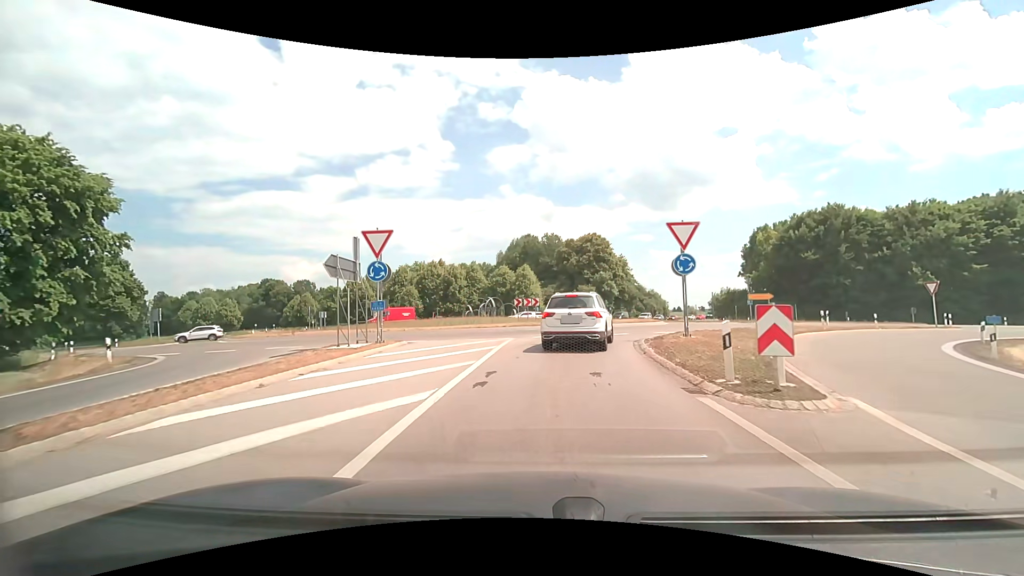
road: motorway_link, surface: asphalt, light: Day
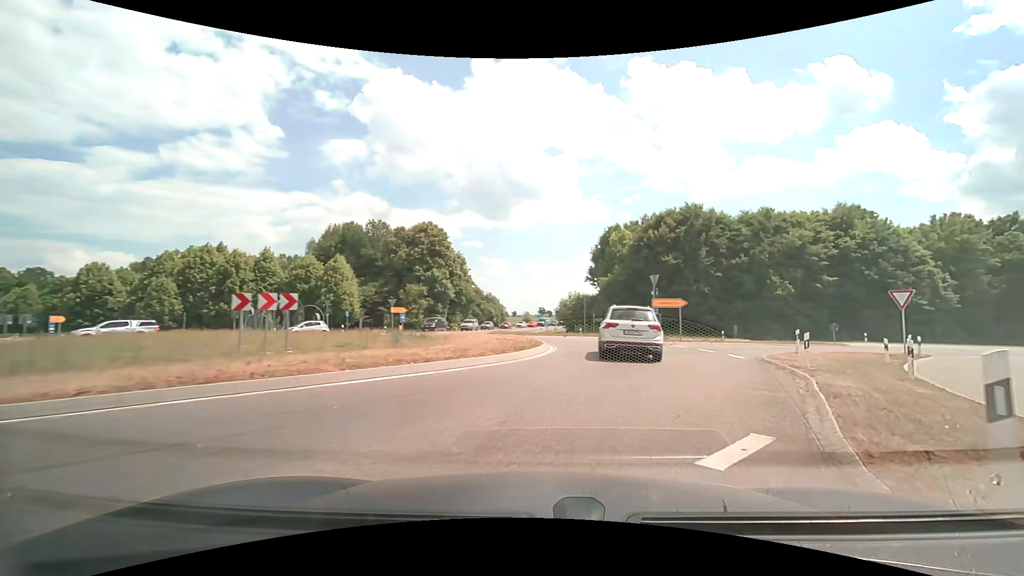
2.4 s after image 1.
(+1.5, +19.2) m; +18°
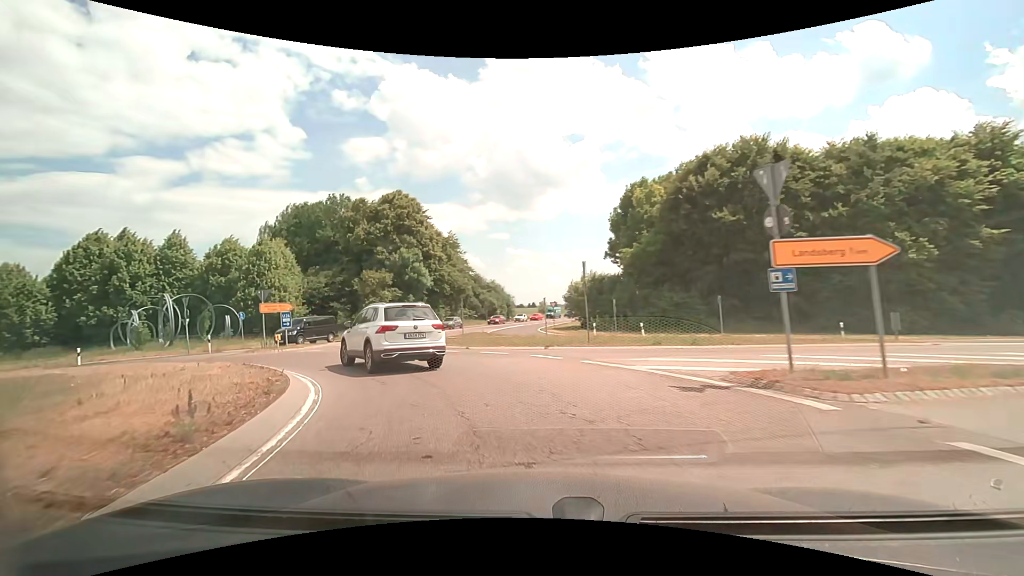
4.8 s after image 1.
(+3.6, +21.0) m; -2°
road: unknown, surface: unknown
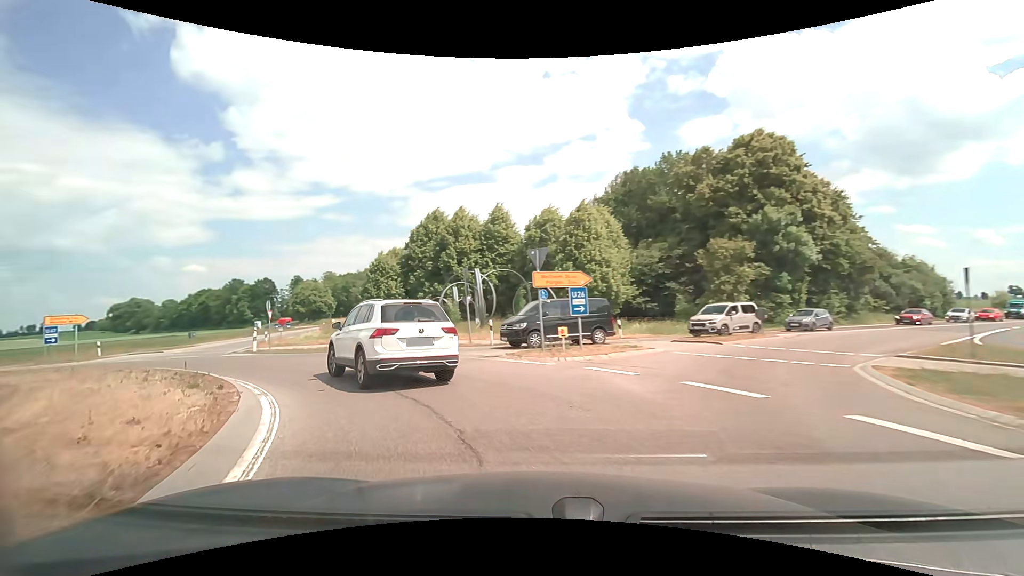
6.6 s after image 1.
(-4.7, +14.8) m; -37°
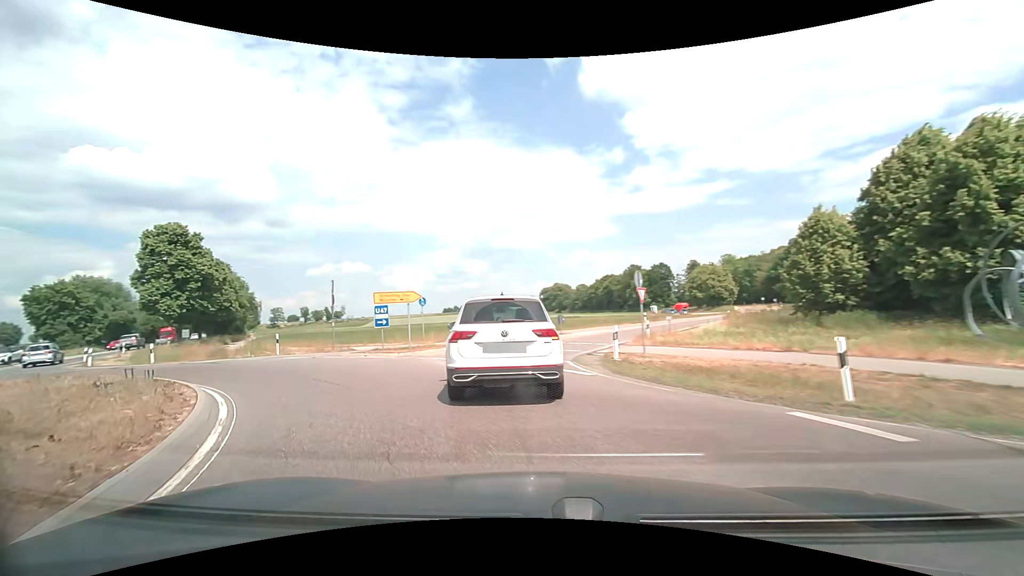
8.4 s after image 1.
(-5.6, +14.3) m; -43°
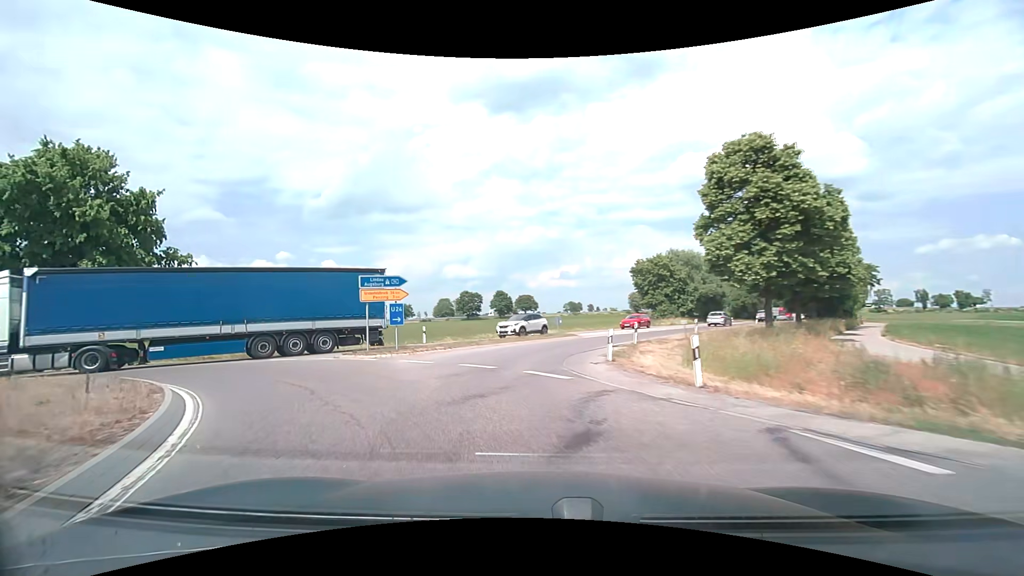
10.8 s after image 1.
(-11.4, +17.9) m; -61°
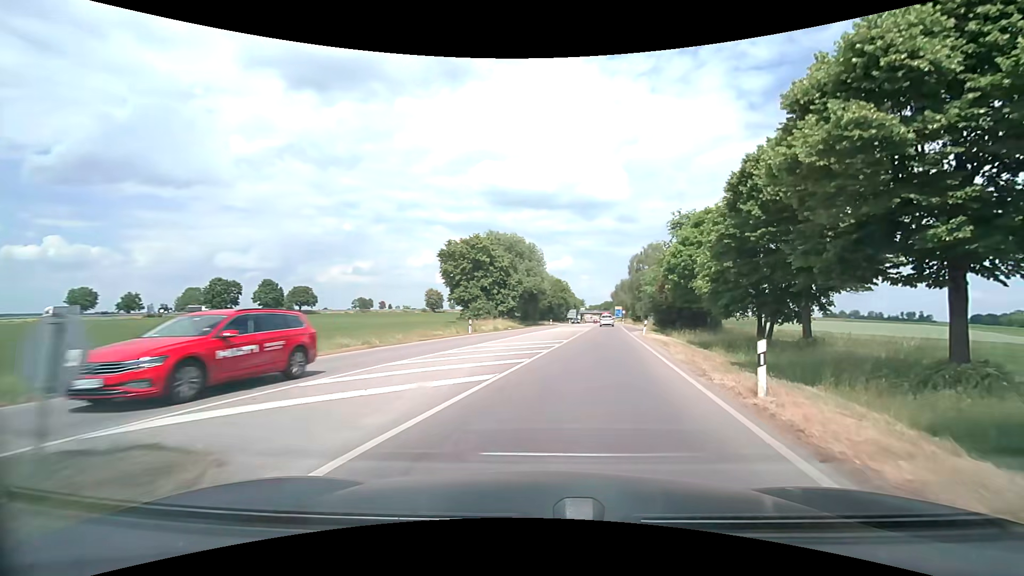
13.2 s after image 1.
(+2.5, +27.9) m; +22°
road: secondary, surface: asphalt
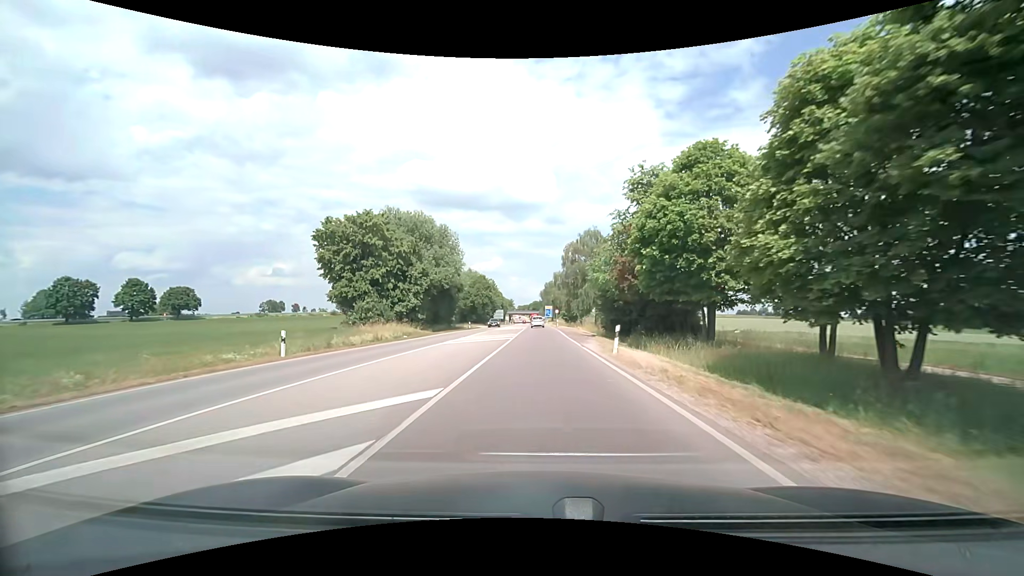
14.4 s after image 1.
(+1.9, +17.3) m; +9°
(0, +10) (0, +20) (0, +30) (0, +40) (0, +50) (0, +60) (0, +70) (0, +80) (0, +90) (0, +100) m
